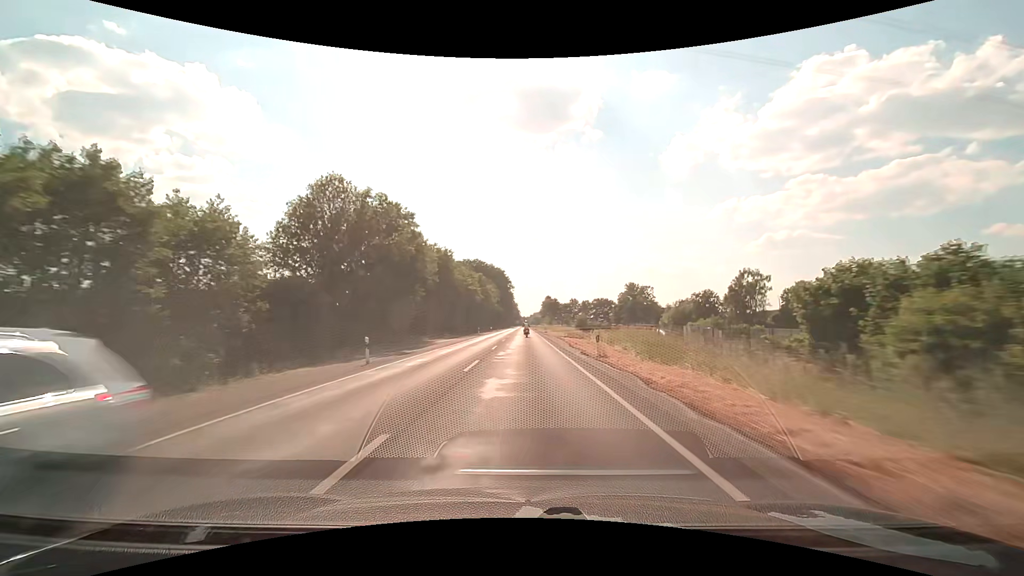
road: secondary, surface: asphalt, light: Day
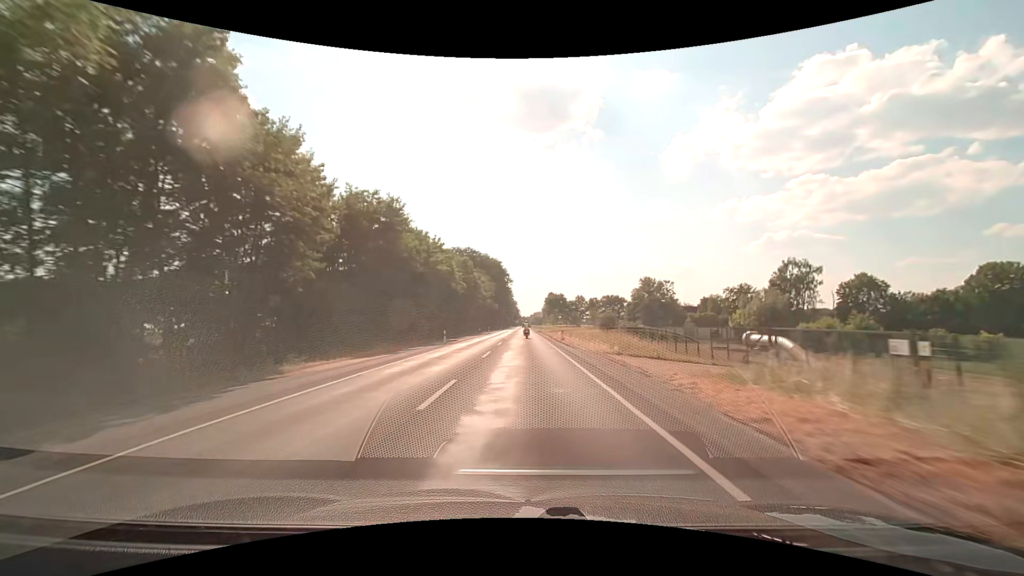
(0.0, +30.3) m; 0°
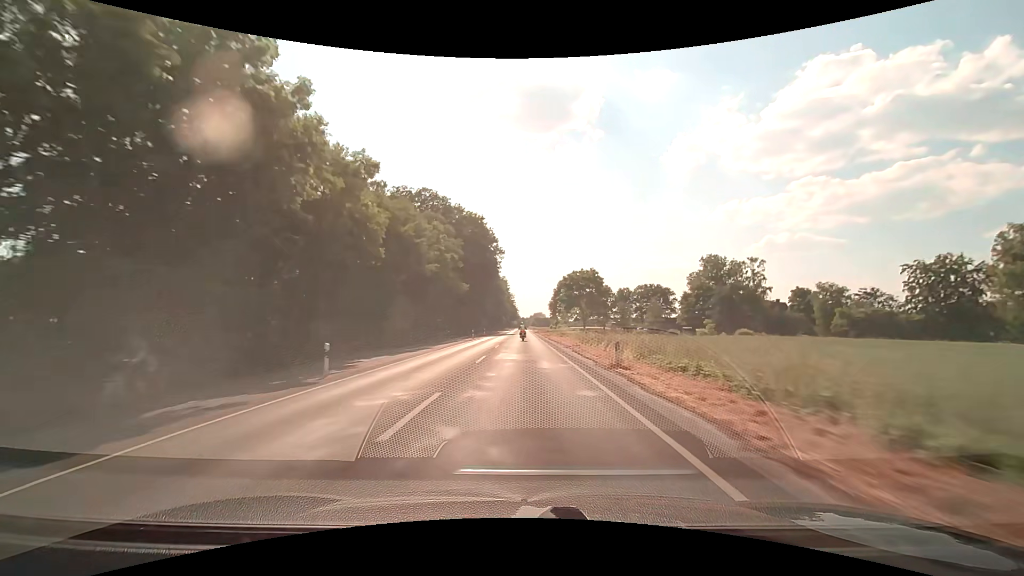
(0.0, +74.1) m; 0°
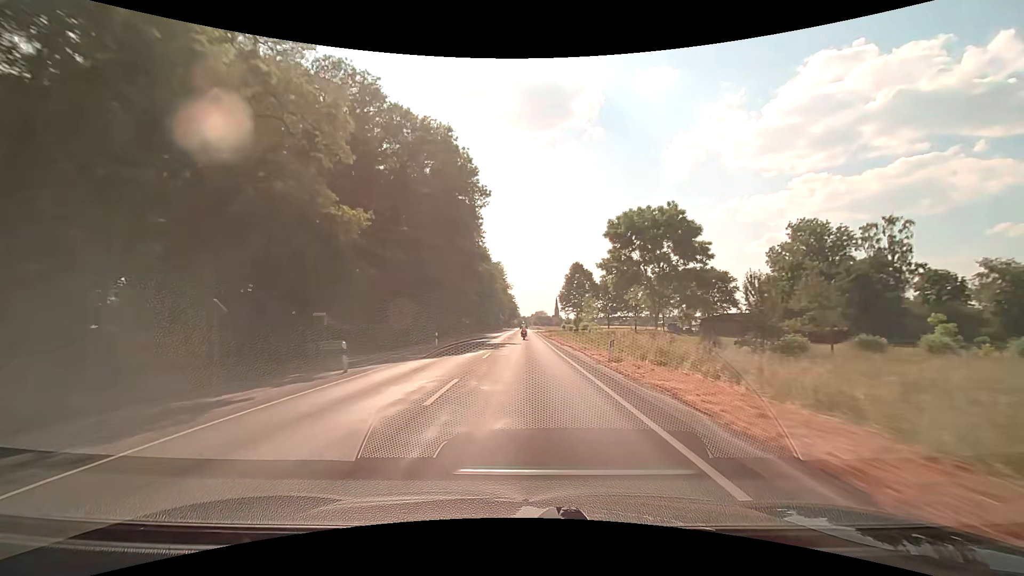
(0.0, +45.7) m; 0°
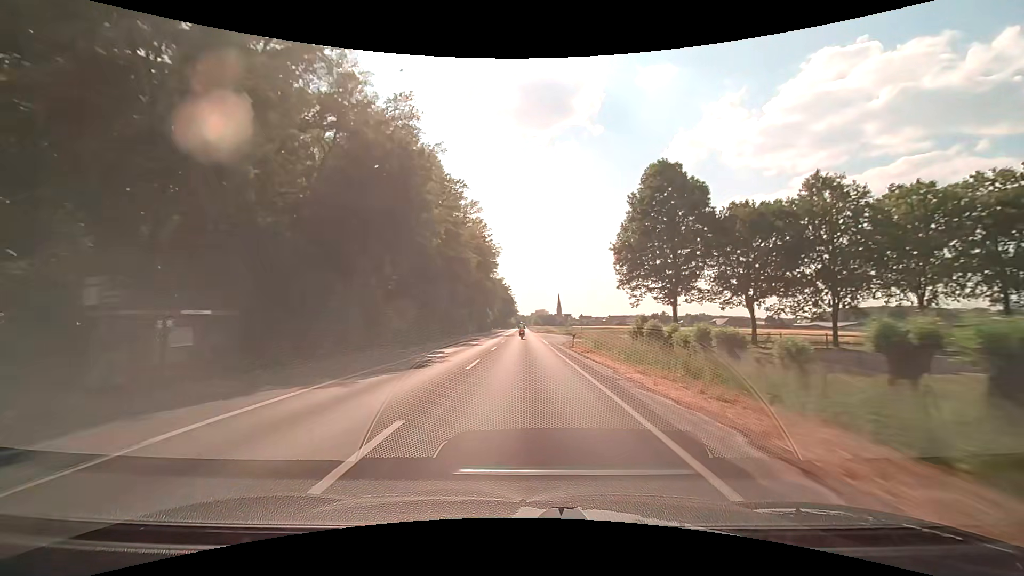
(+0.1, +77.7) m; 0°
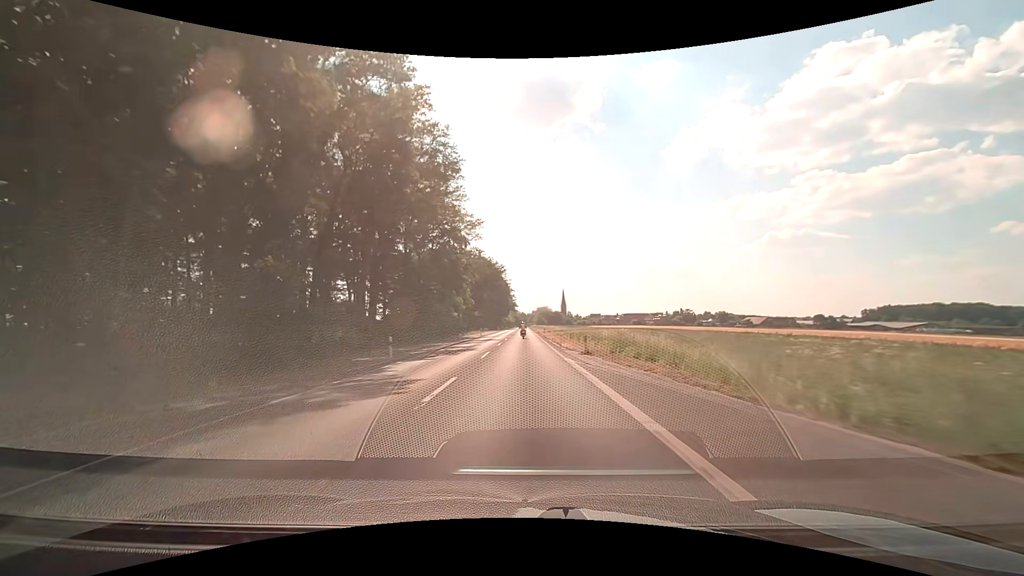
(0.0, +78.5) m; 0°
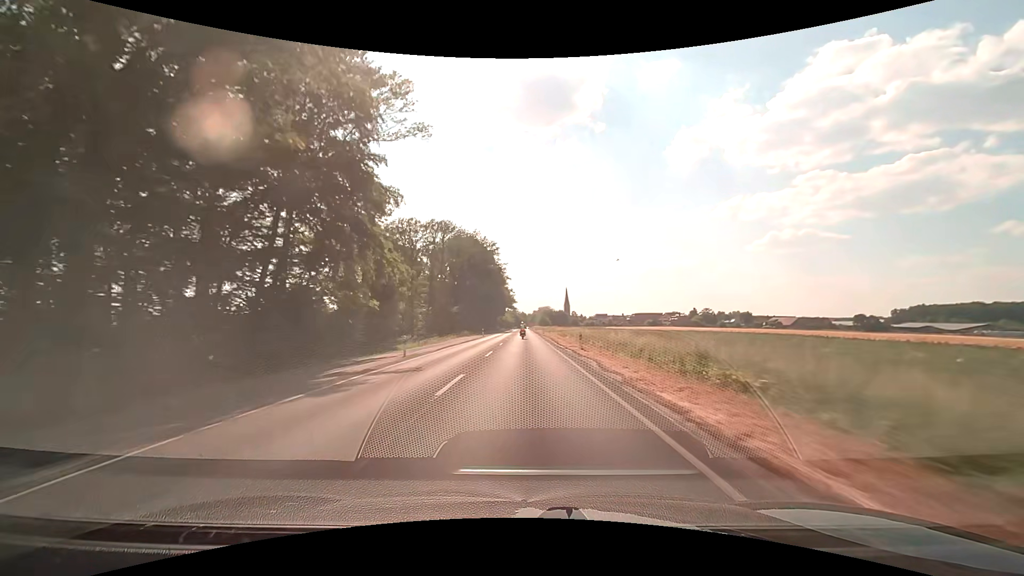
(+0.1, +47.4) m; 0°
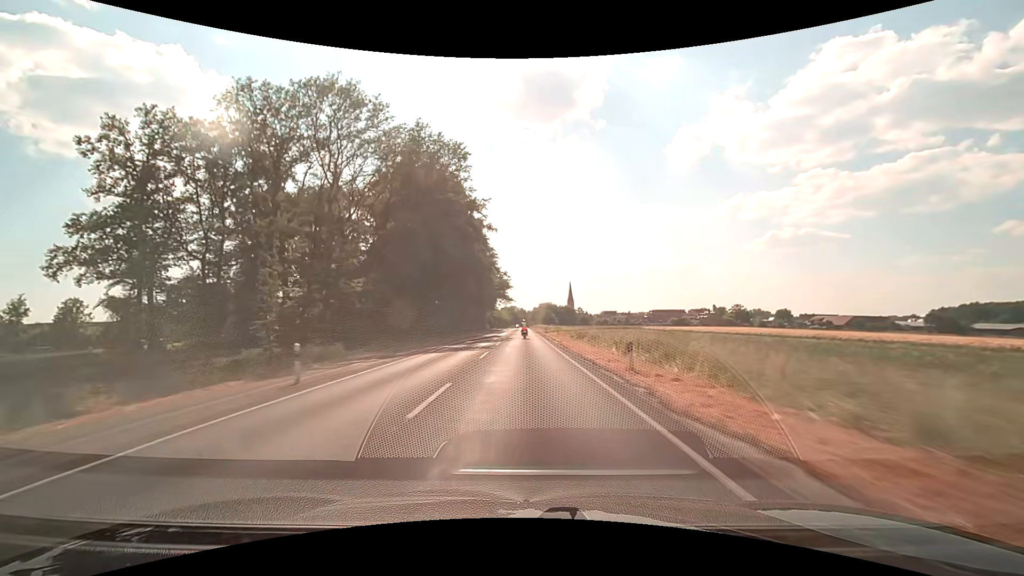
(+0.1, +62.8) m; 0°
(0, +10) (0, +20) (0, +30) (0, +40) (0, +50) (0, +60) (0, +70) (0, +80) (0, +90) (0, +100) m
